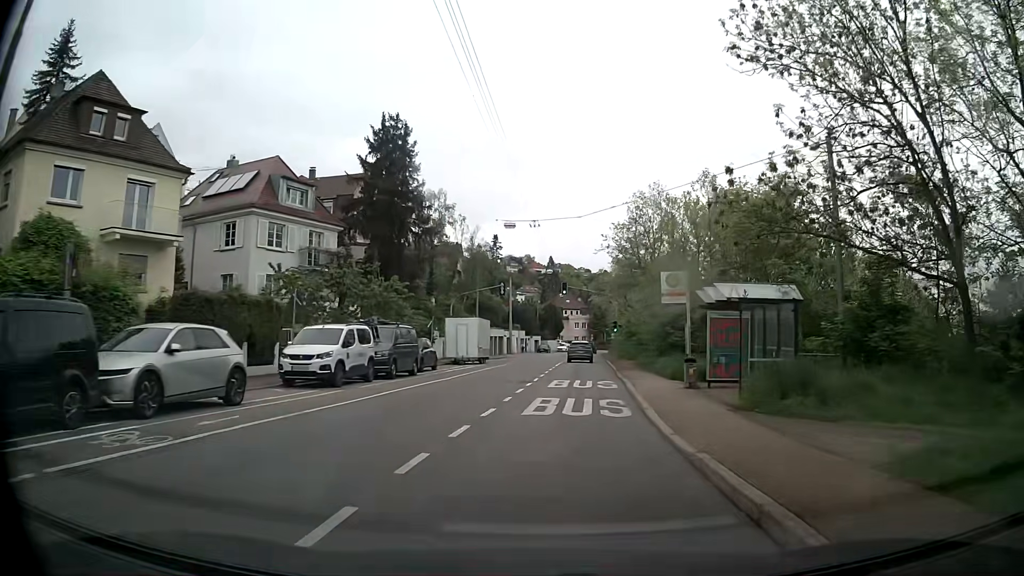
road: secondary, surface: asphalt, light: Day
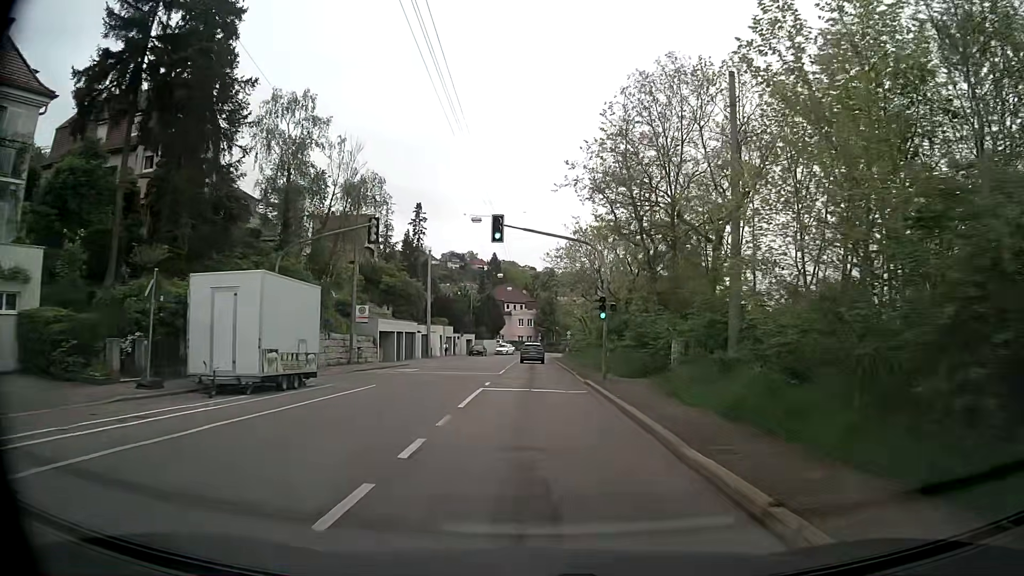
(+1.9, +26.6) m; +5°
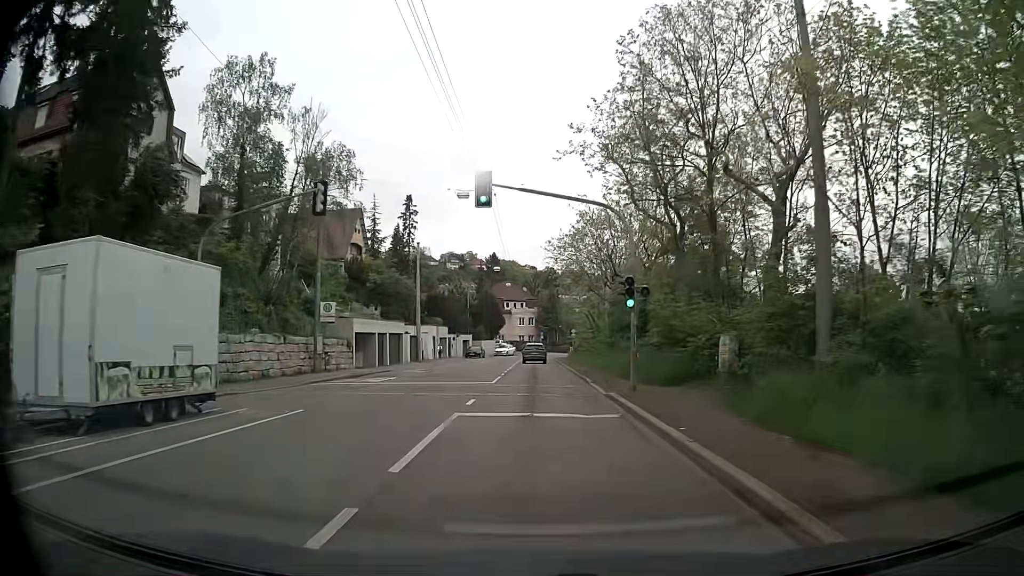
(0.0, +6.7) m; 0°
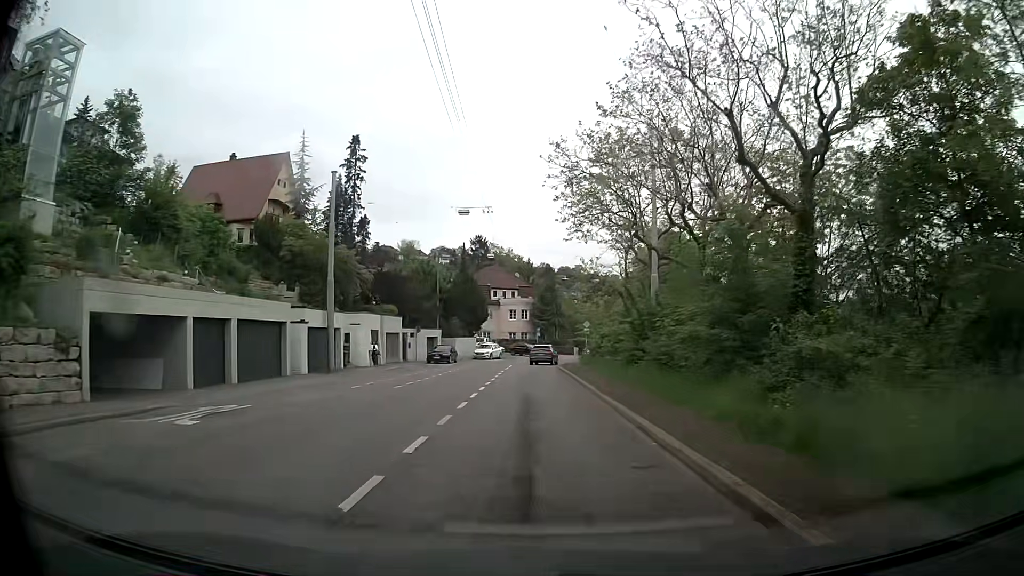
(+0.1, +24.8) m; 0°
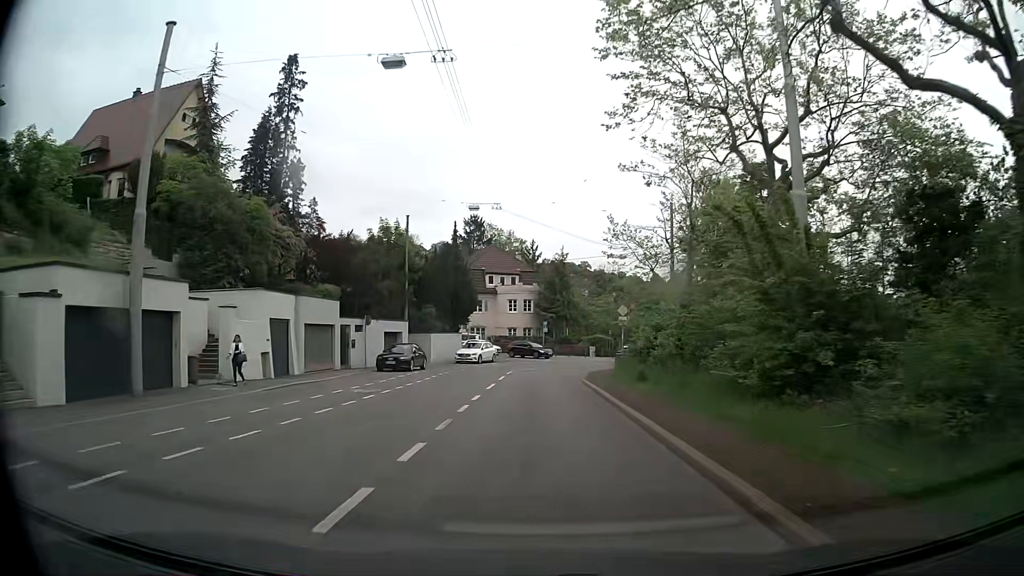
(0.0, +18.8) m; -1°
(0, +10) (0, +20) (0, +30) (+2, +40) (+7, +49) (+14, +55) (+24, +58) (+34, +57) (+43, +53) (+50, +46) m
